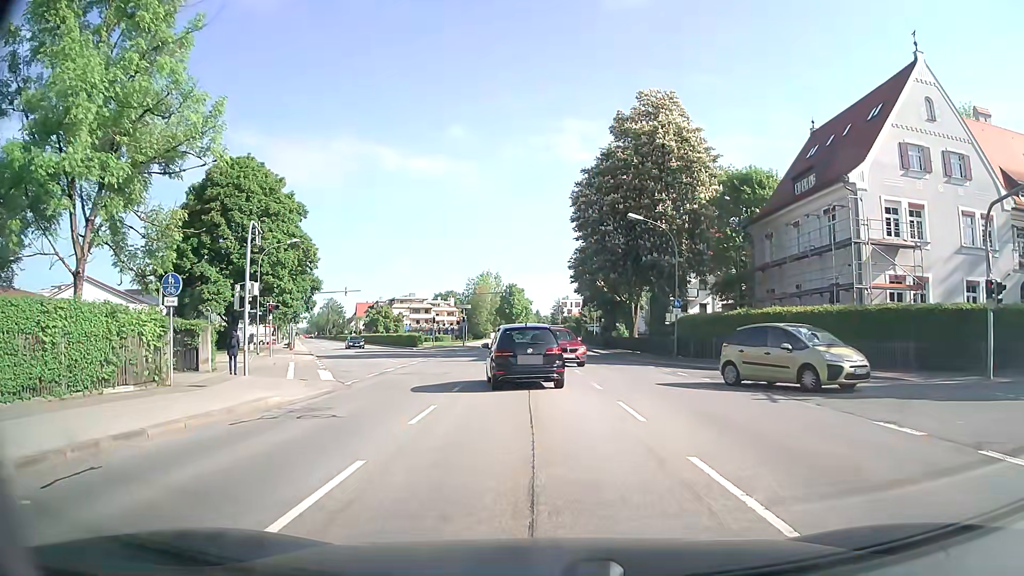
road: secondary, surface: asphalt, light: Day
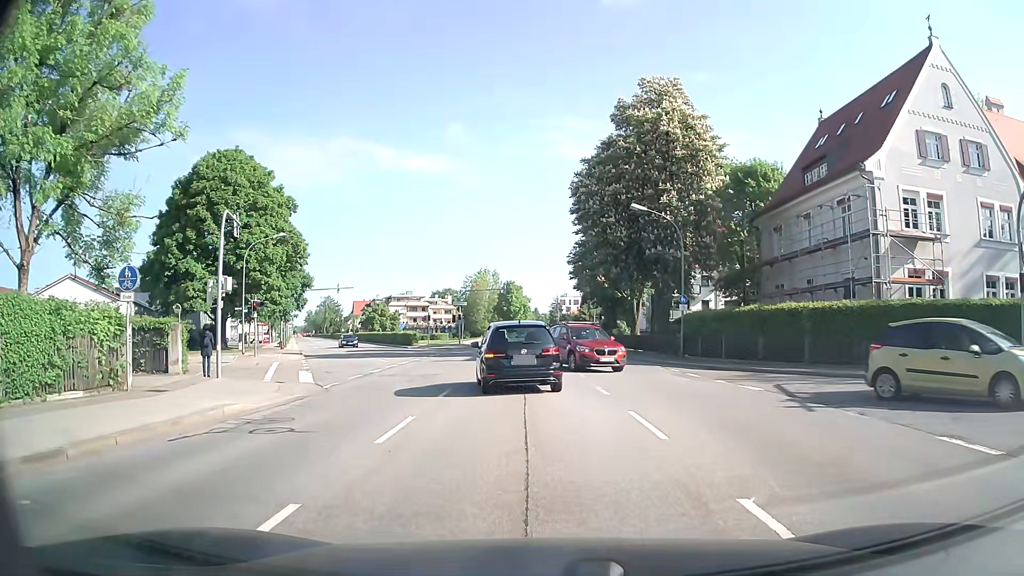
(0.0, +2.0) m; -1°
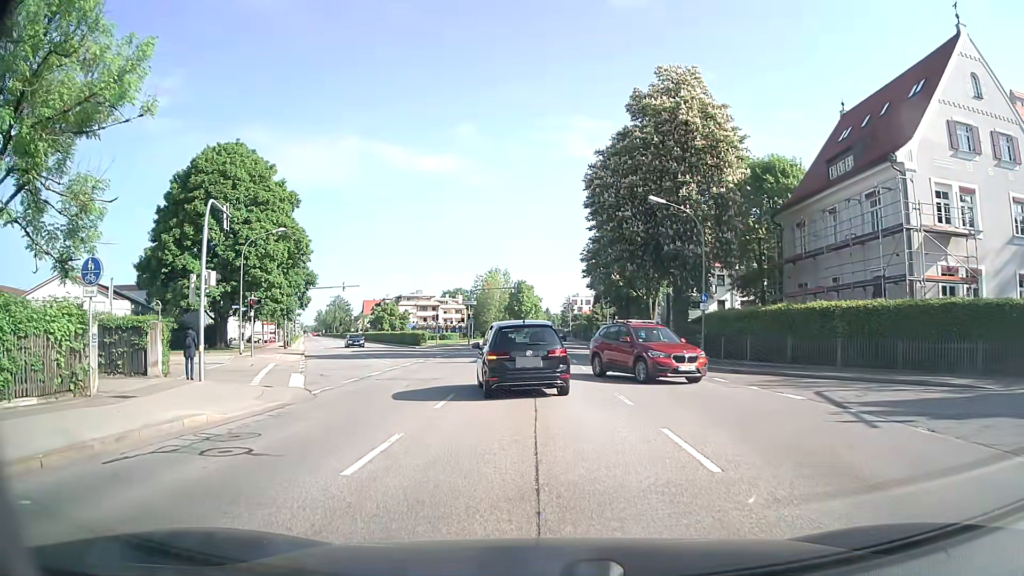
(0.0, +2.0) m; 0°
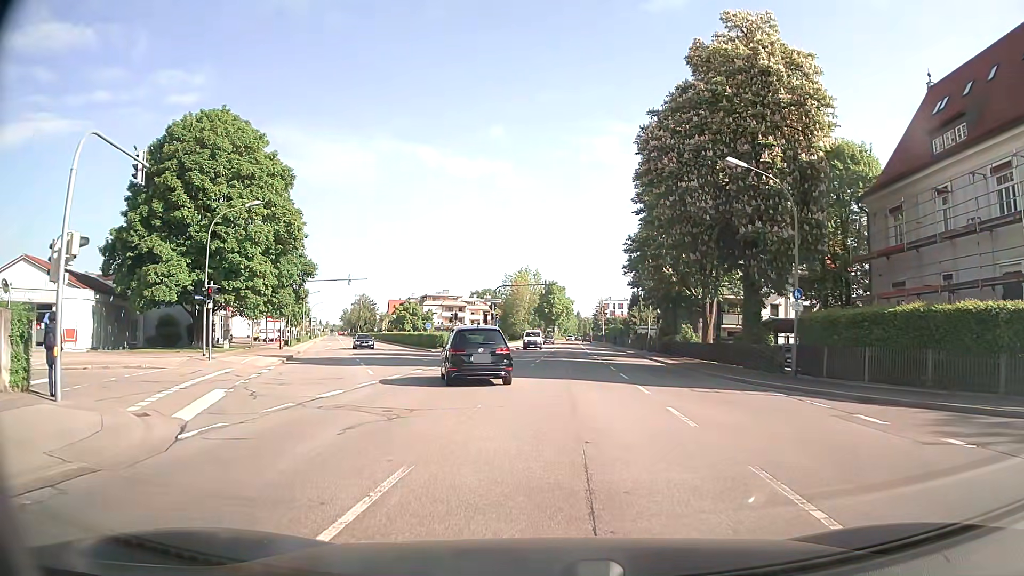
(-0.3, +8.3) m; -3°
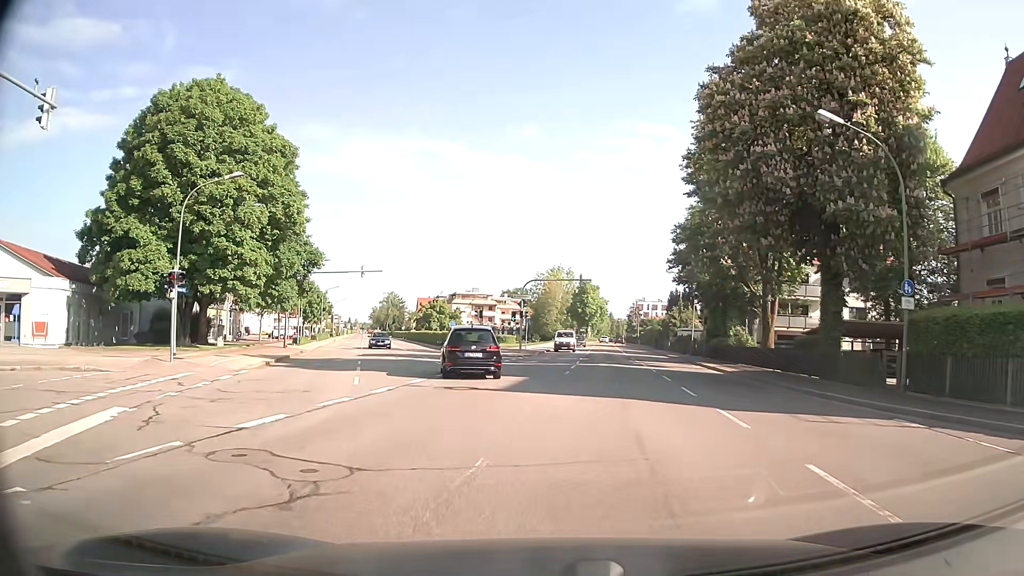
(-0.1, +5.8) m; -2°
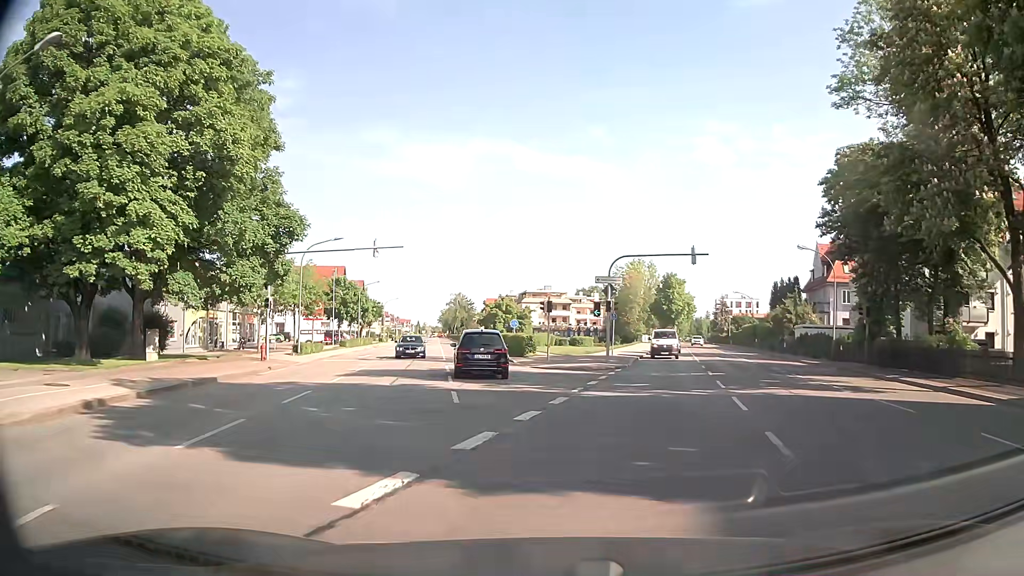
(-1.0, +16.2) m; -6°
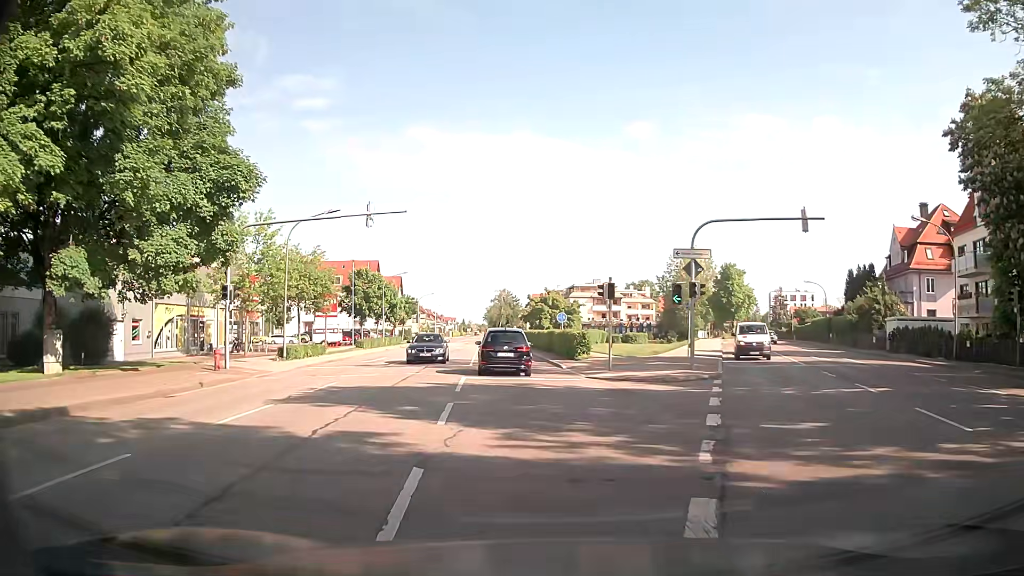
(-0.4, +9.8) m; -3°
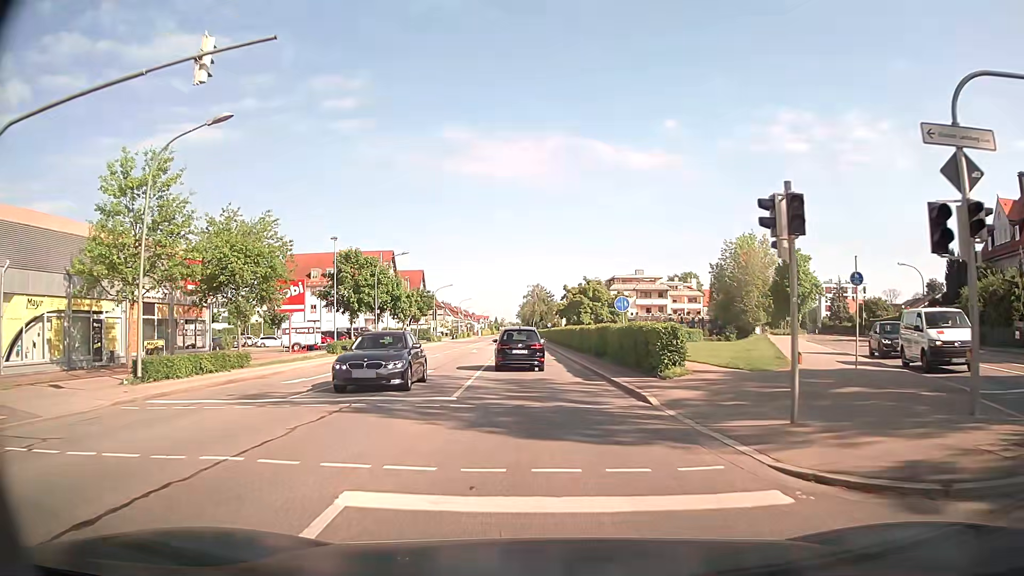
(-0.7, +15.7) m; -4°
(0, +10) (0, +20) (-1, +30) (-1, +40) (-1, +50) (-1, +60) (-2, +70) (-2, +80) (-2, +90) (-3, +100) m
